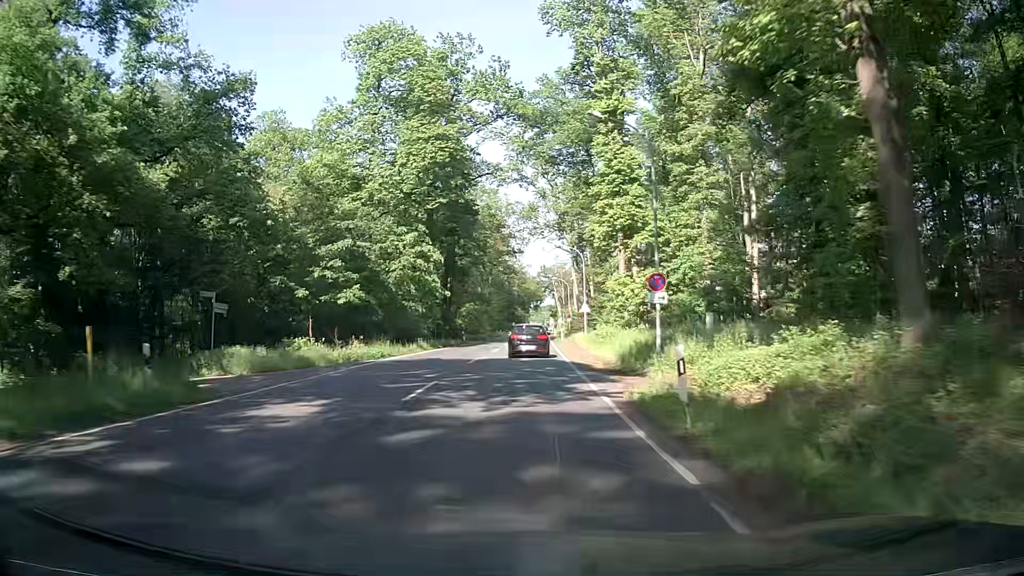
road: secondary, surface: asphalt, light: Day
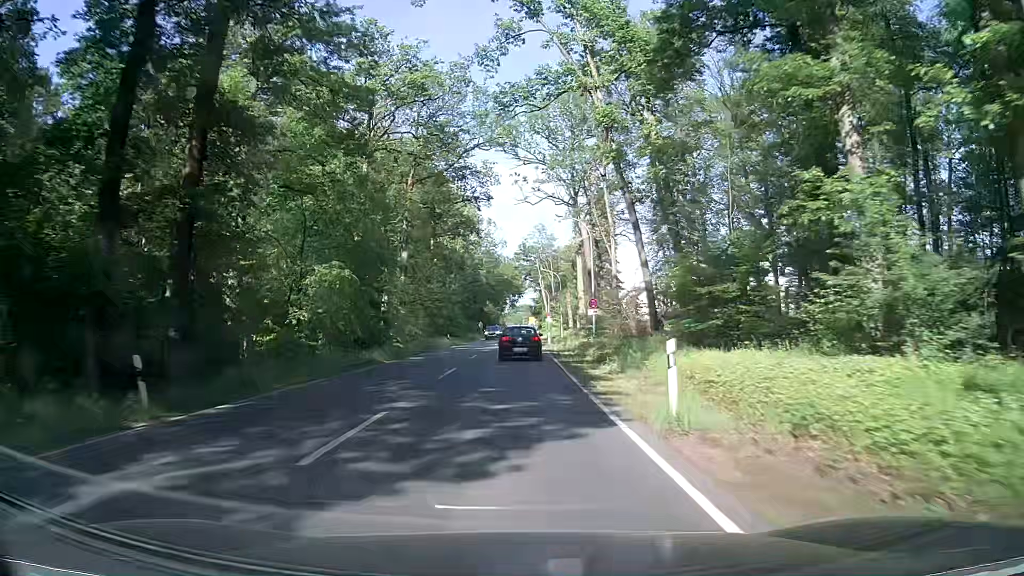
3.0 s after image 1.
(+1.3, +52.4) m; +2°
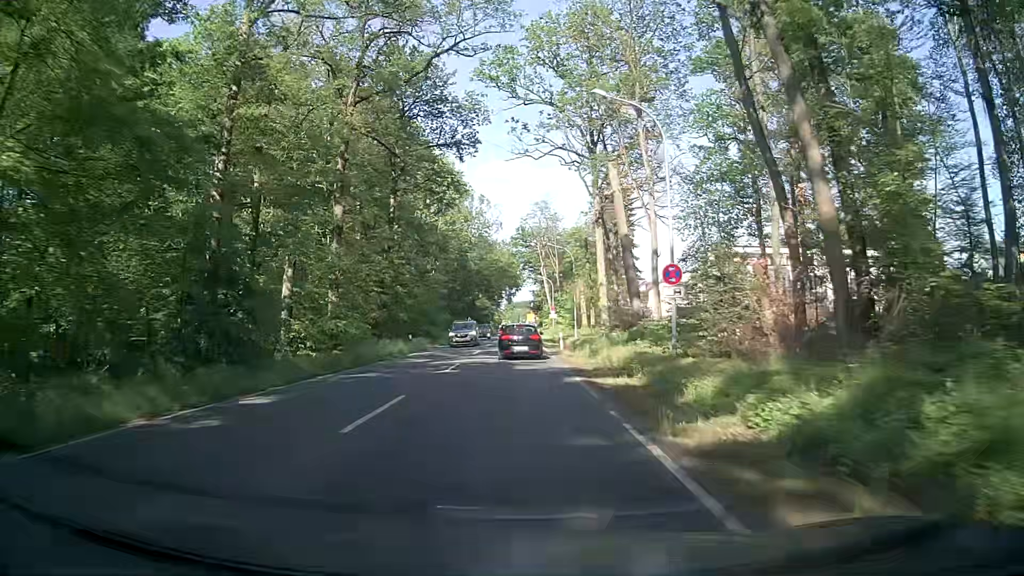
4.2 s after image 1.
(+0.2, +20.6) m; +3°
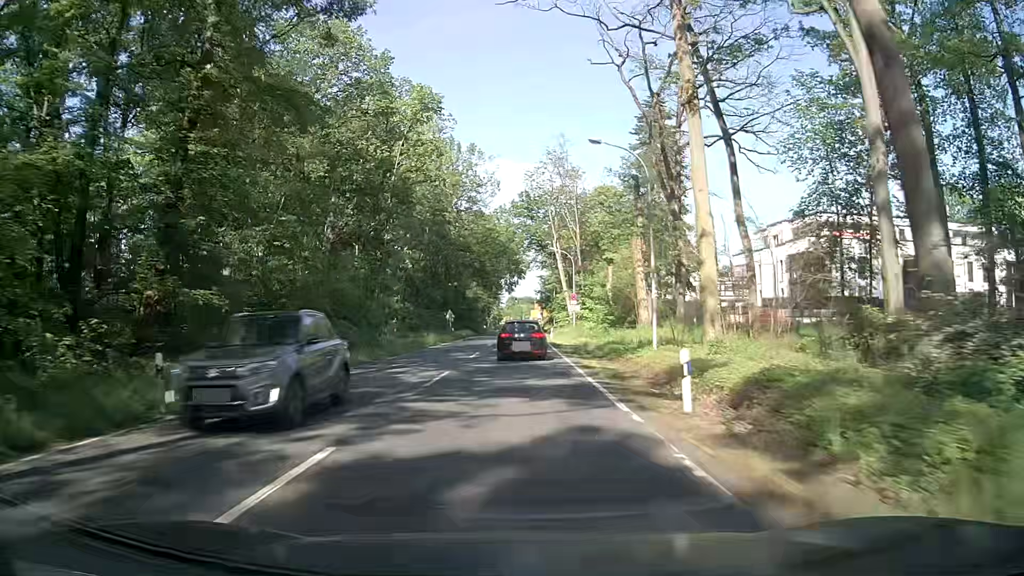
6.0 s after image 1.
(-1.5, +29.6) m; -3°
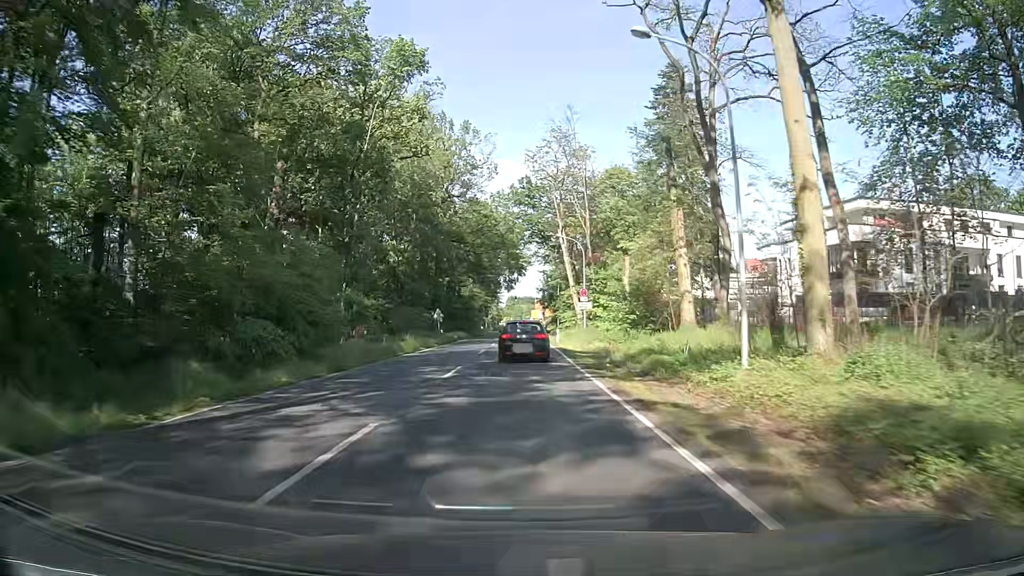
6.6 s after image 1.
(0.0, +9.3) m; 0°
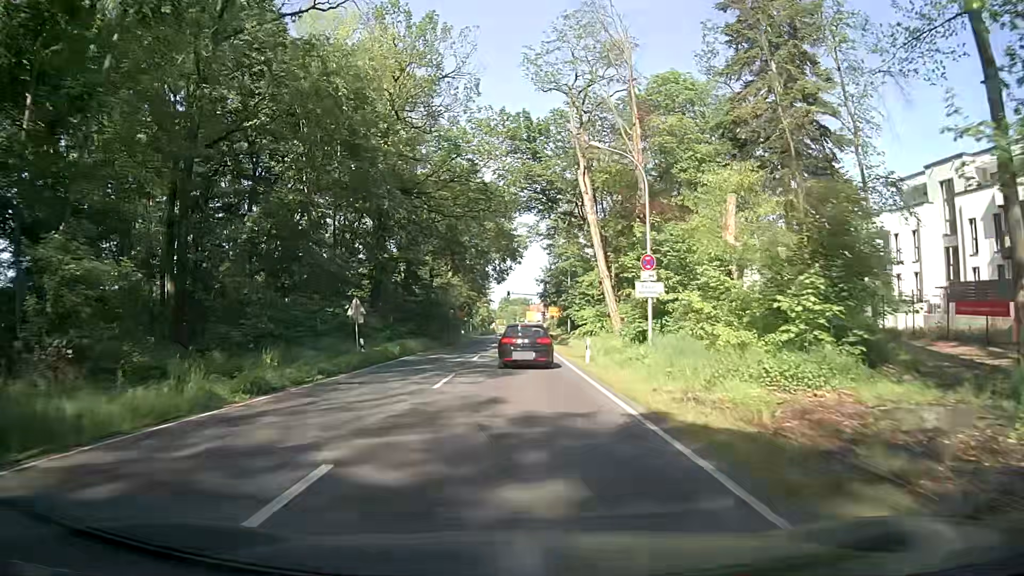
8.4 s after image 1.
(+0.2, +26.2) m; 0°
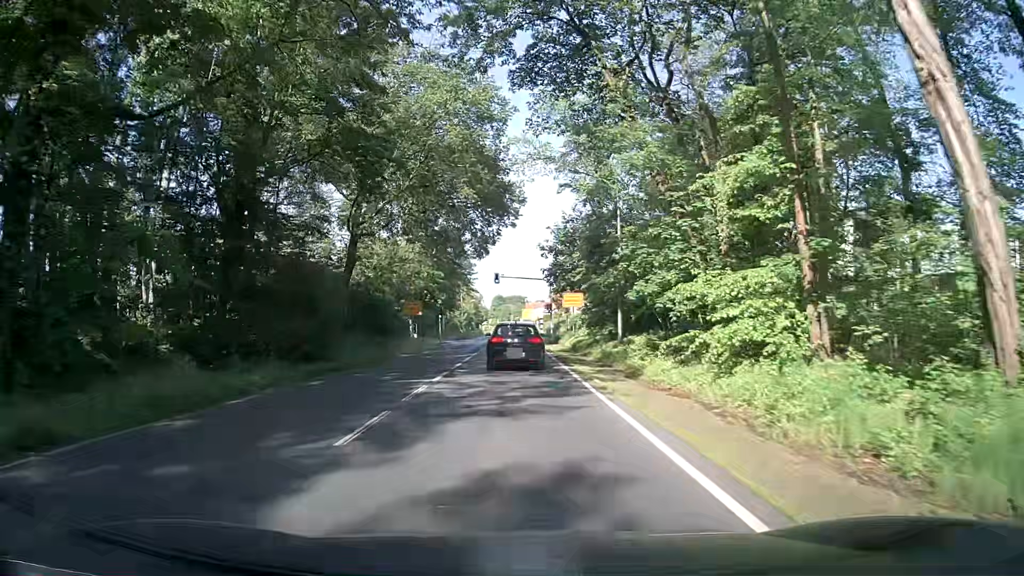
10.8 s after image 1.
(+0.4, +32.4) m; 0°
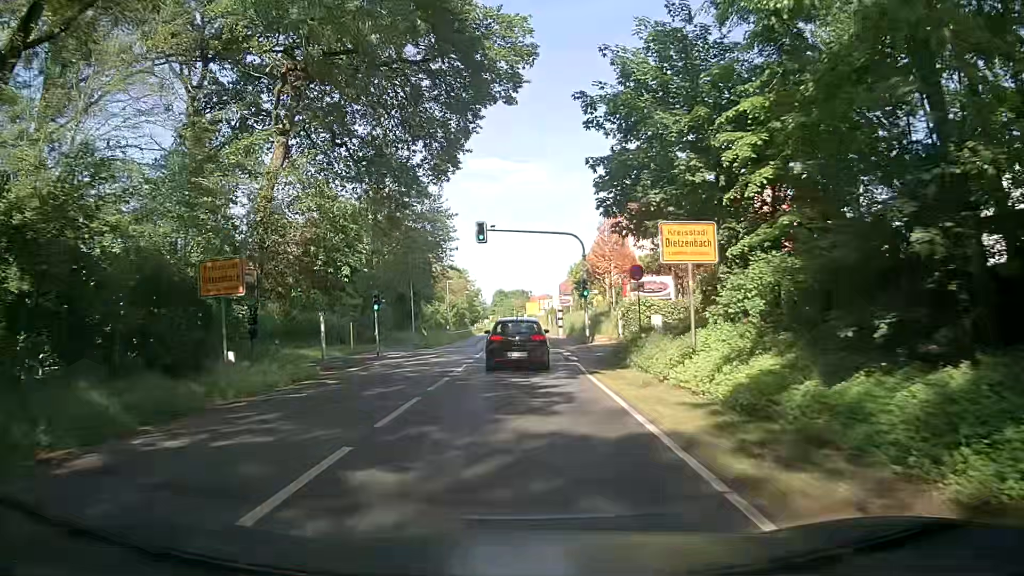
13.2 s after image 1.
(+0.2, +30.2) m; +2°
(0, +10) (-1, +20) (-1, +30) (-1, +40) (-1, +50) (-2, +60) (-2, +70) (-2, +80) (-3, +90) (-3, +100) m
